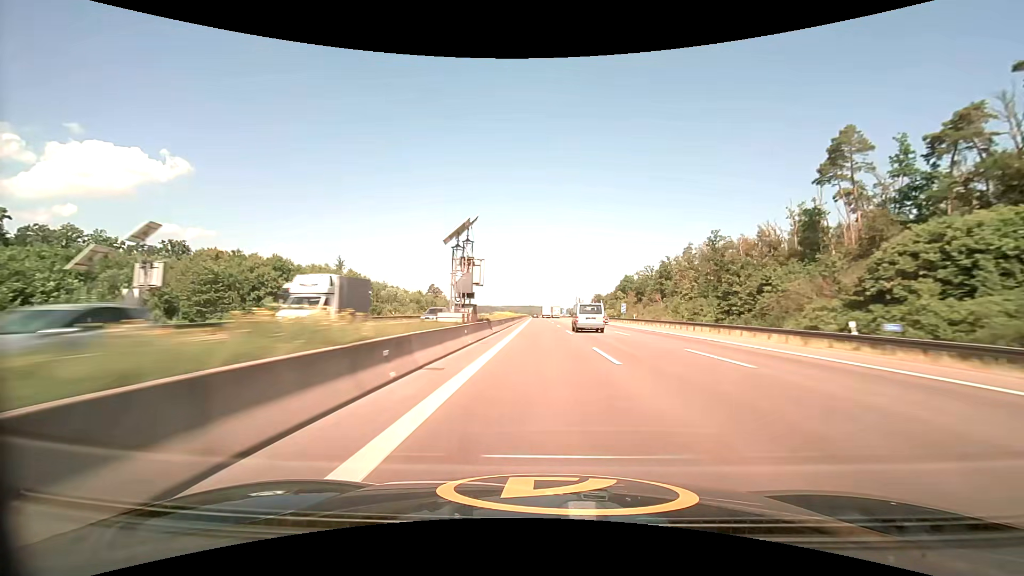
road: motorway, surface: asphalt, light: Day
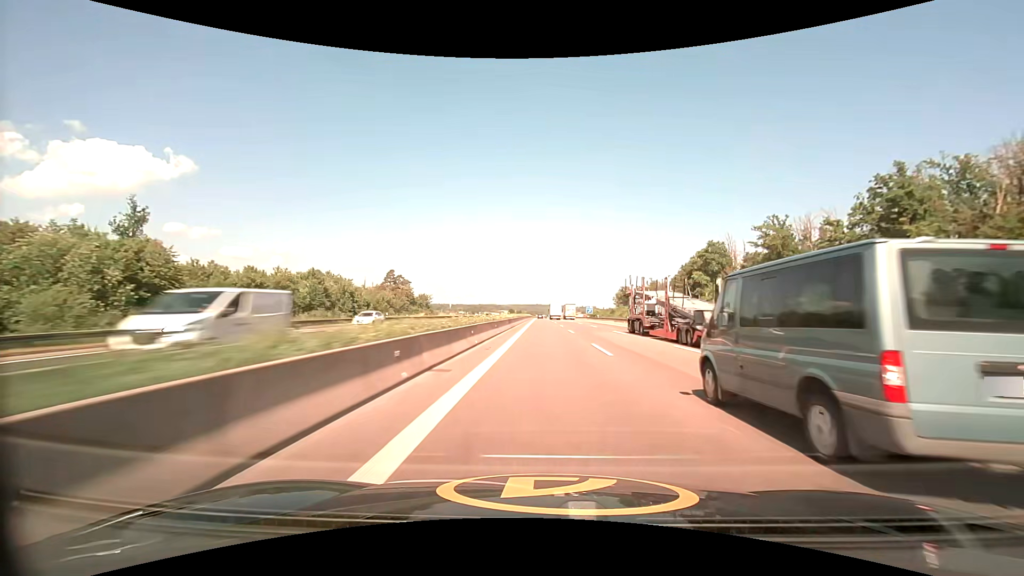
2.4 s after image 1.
(-0.8, +105.0) m; -1°
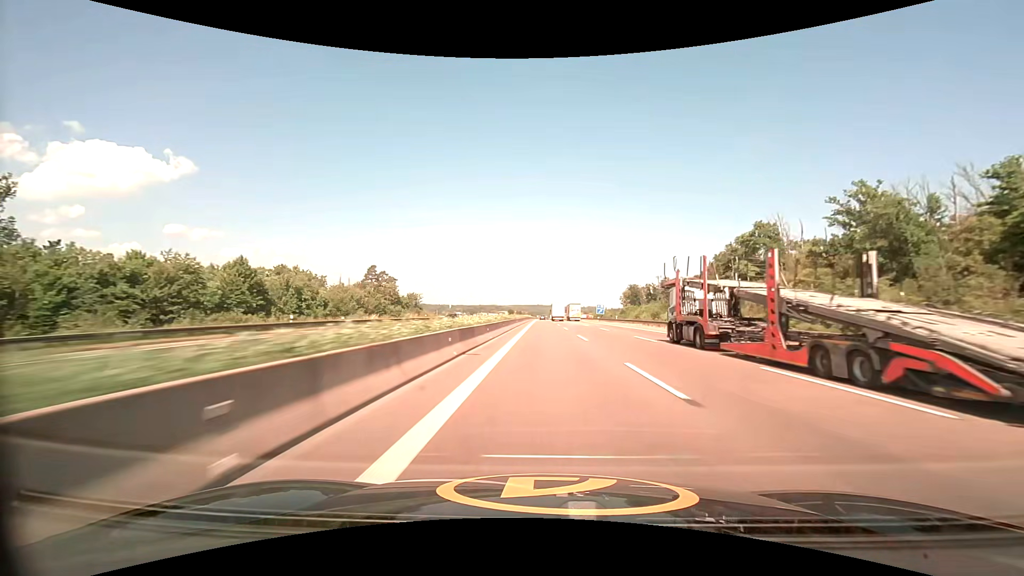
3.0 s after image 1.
(0.0, +26.4) m; 0°
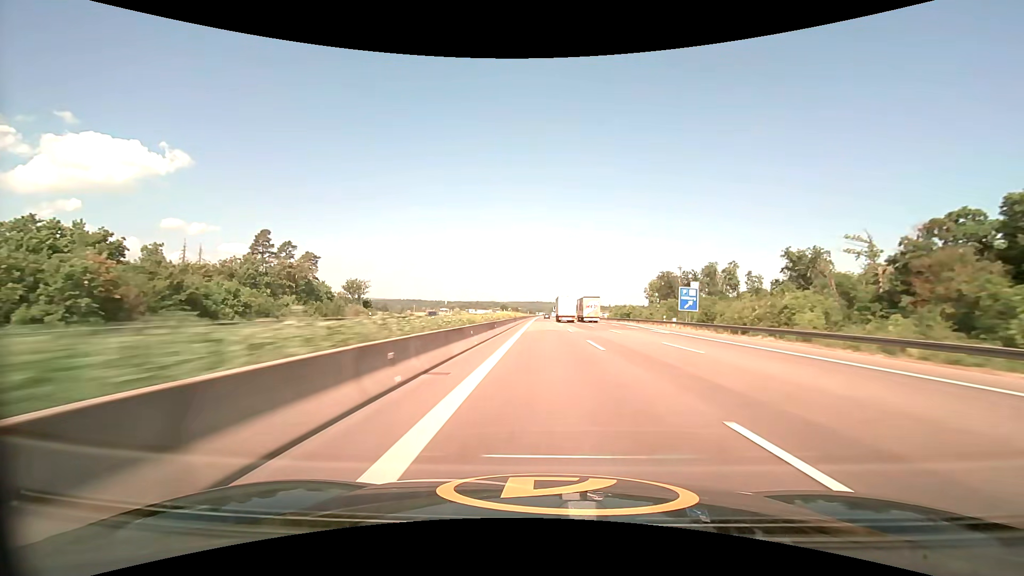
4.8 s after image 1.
(-0.1, +79.1) m; 0°
(0, +10) (0, +20) (0, +30) (0, +40) (0, +50) (0, +60) (0, +70) (0, +80) (0, +90) (0, +100) m
